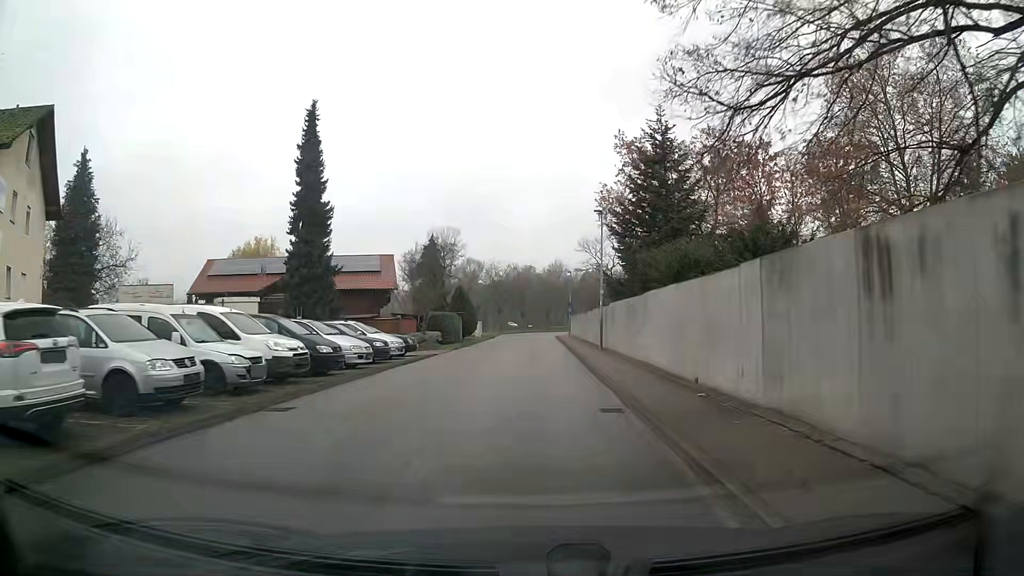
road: unclassified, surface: asphalt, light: Day
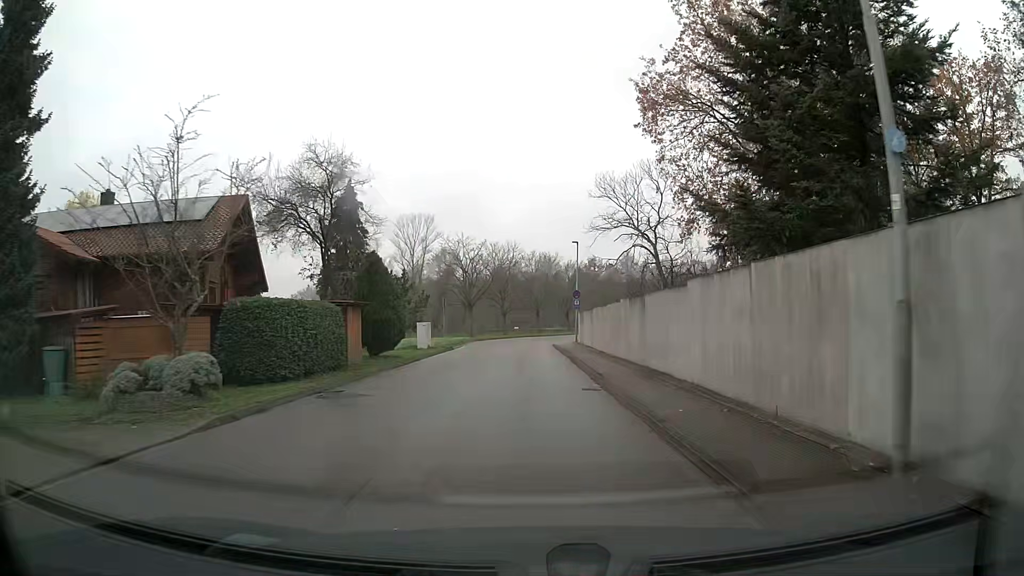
(+0.3, +26.9) m; +1°
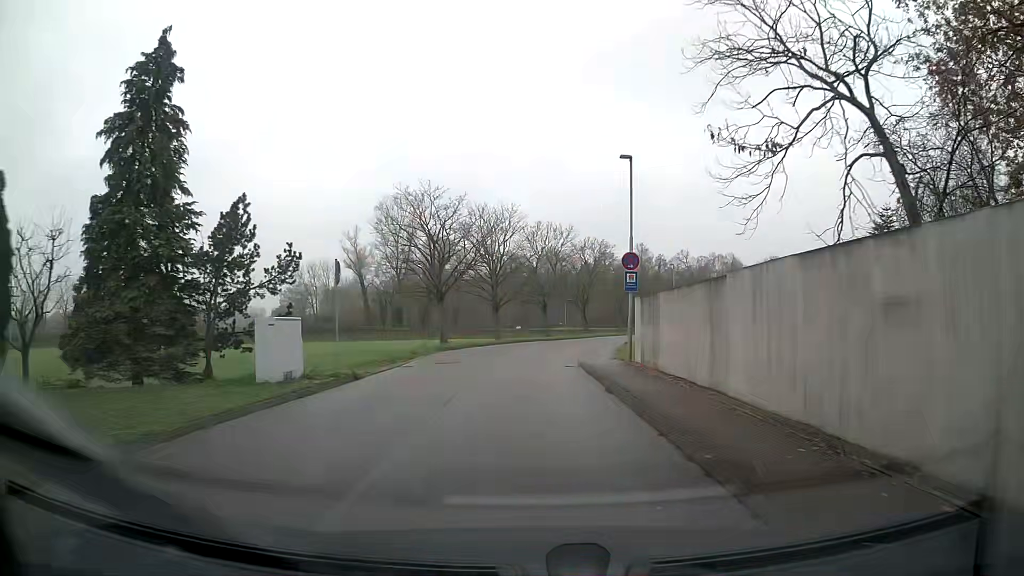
(-0.1, +22.7) m; 0°
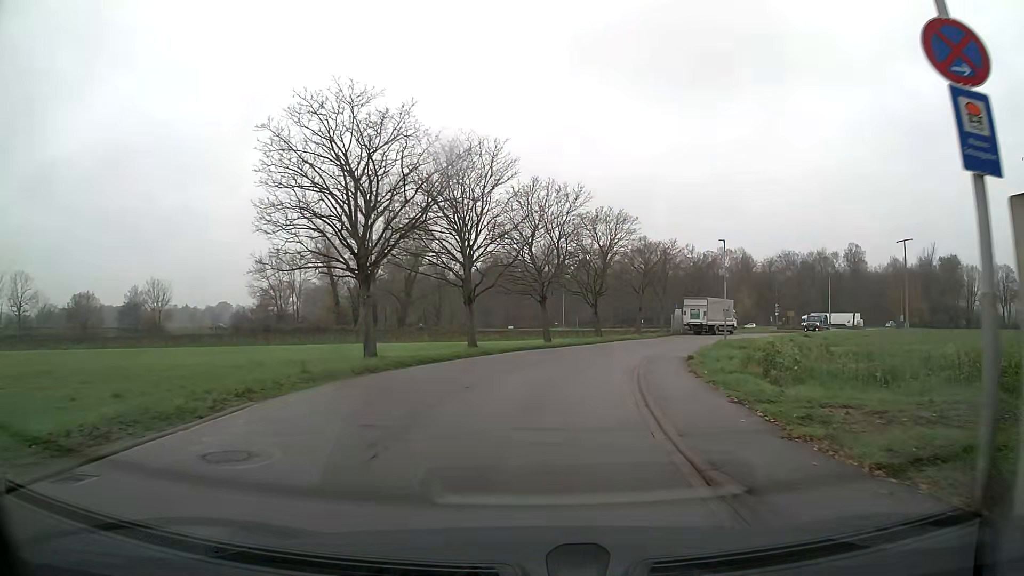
(+0.2, +17.4) m; +2°
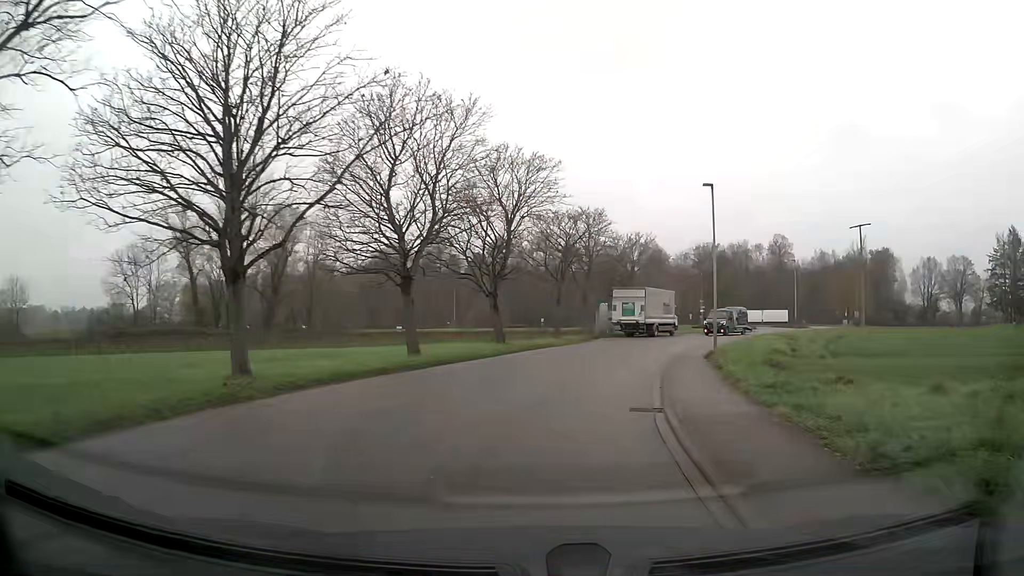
(+1.3, +17.2) m; +9°
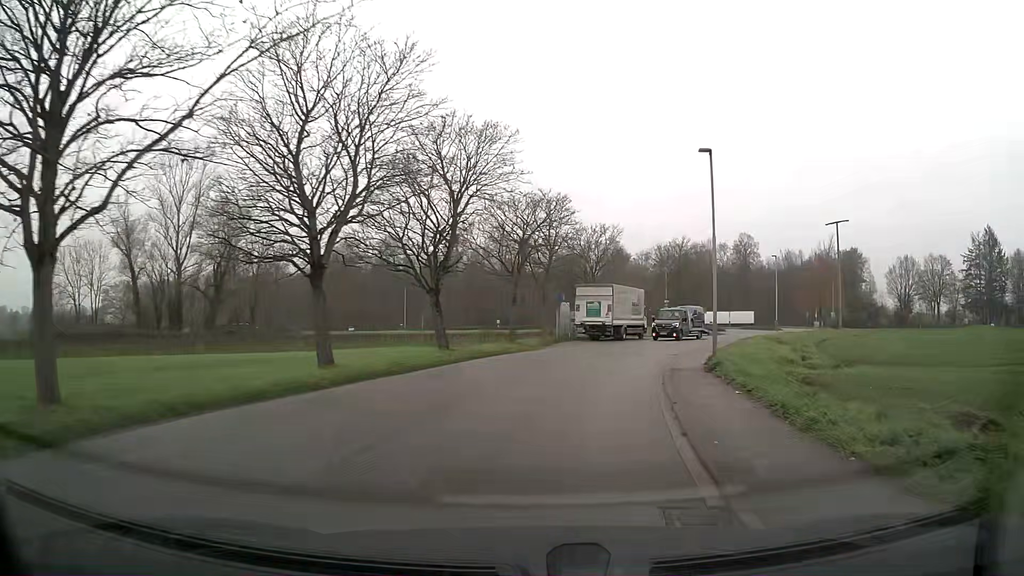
(+0.2, +5.7) m; +4°
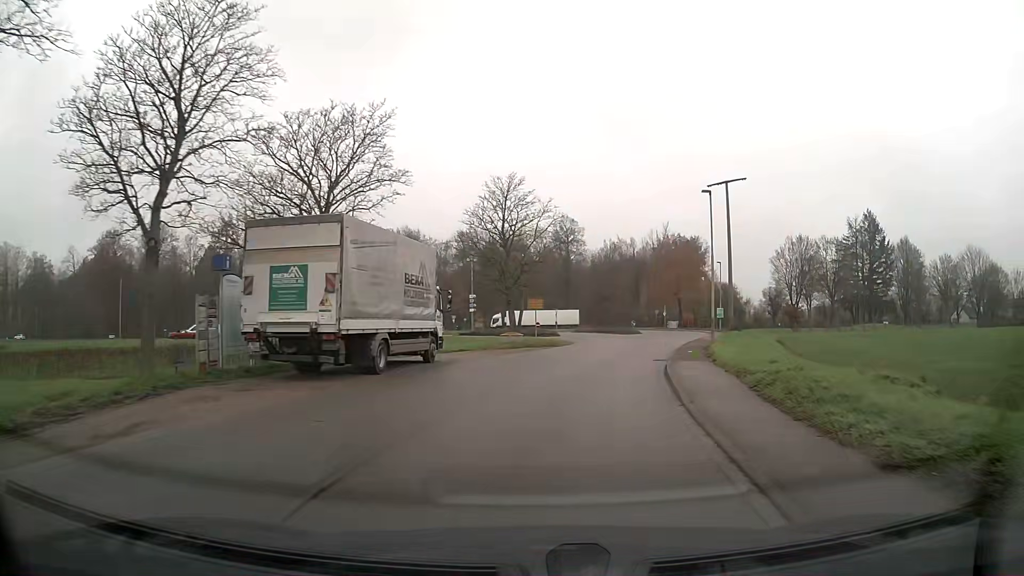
(+4.4, +28.4) m; +17°
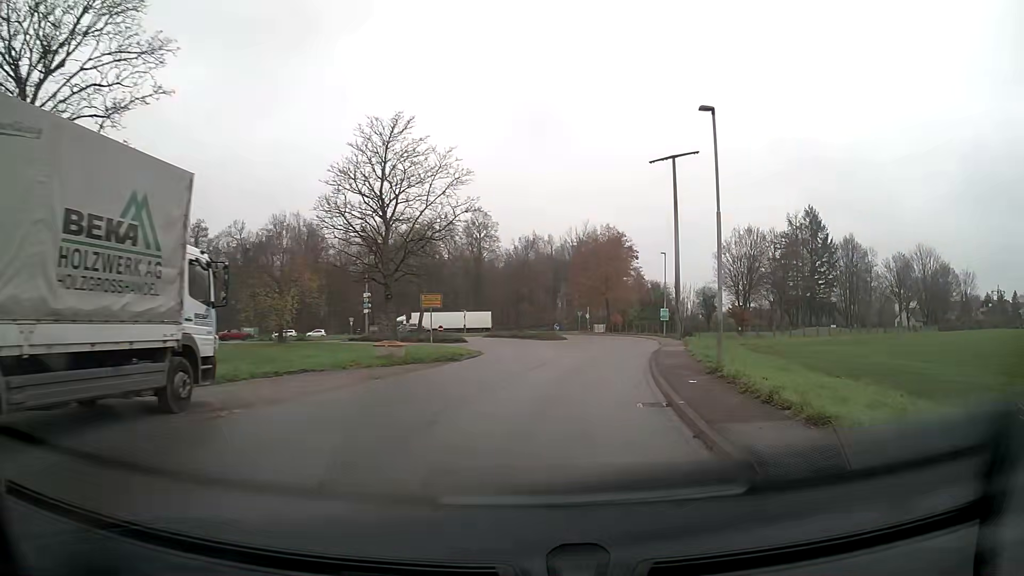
(+0.7, +11.8) m; +7°
(0, +10) (+2, +20) (+3, +30) (+3, +40) (+3, +50) (+3, +60) (0, +70) (-5, +78) (-15, +81) (-24, +77) m
